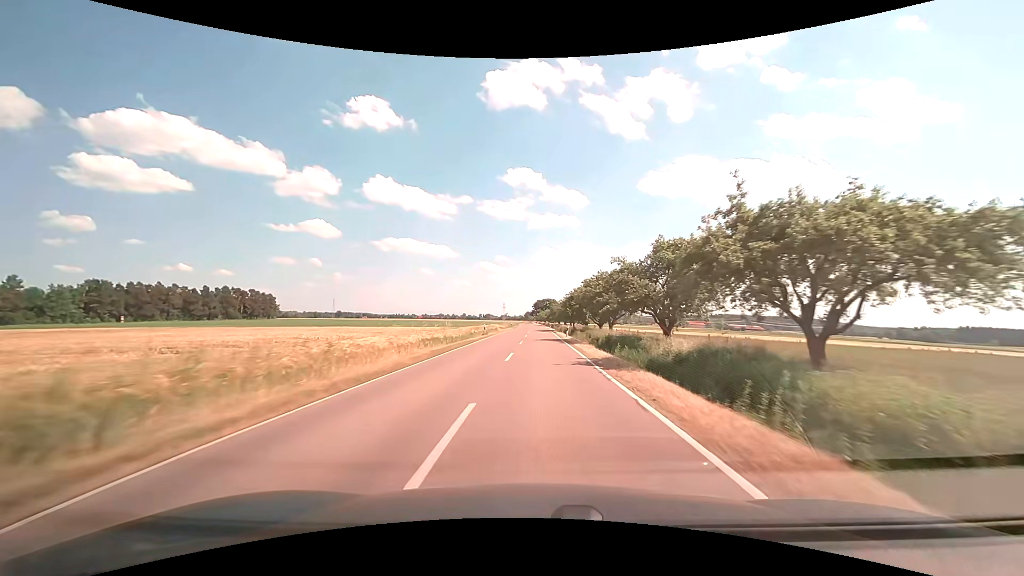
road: tertiary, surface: asphalt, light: Day
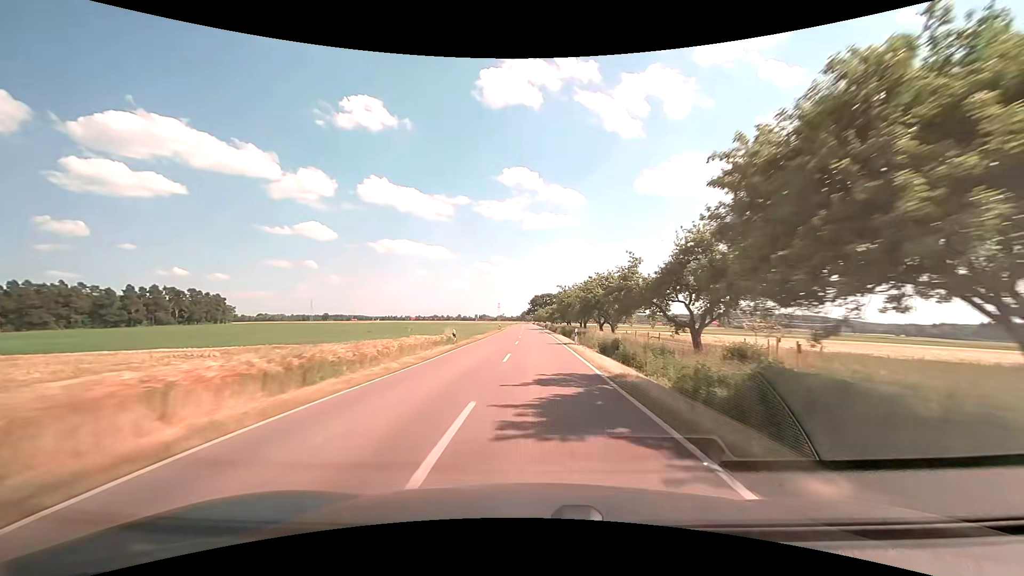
(+0.5, +61.4) m; 0°
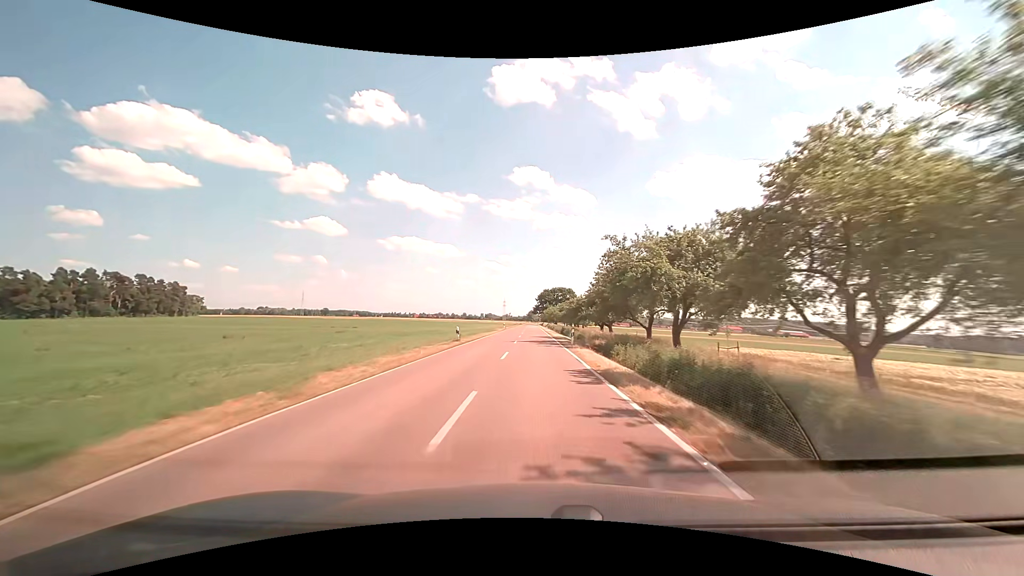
(-0.5, +48.8) m; -1°
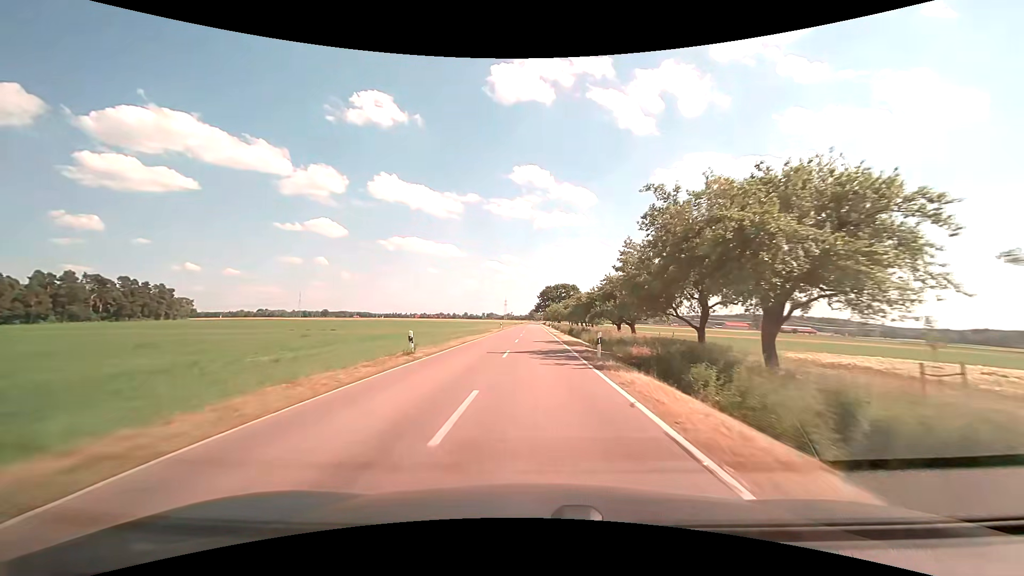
(0.0, +12.2) m; 0°
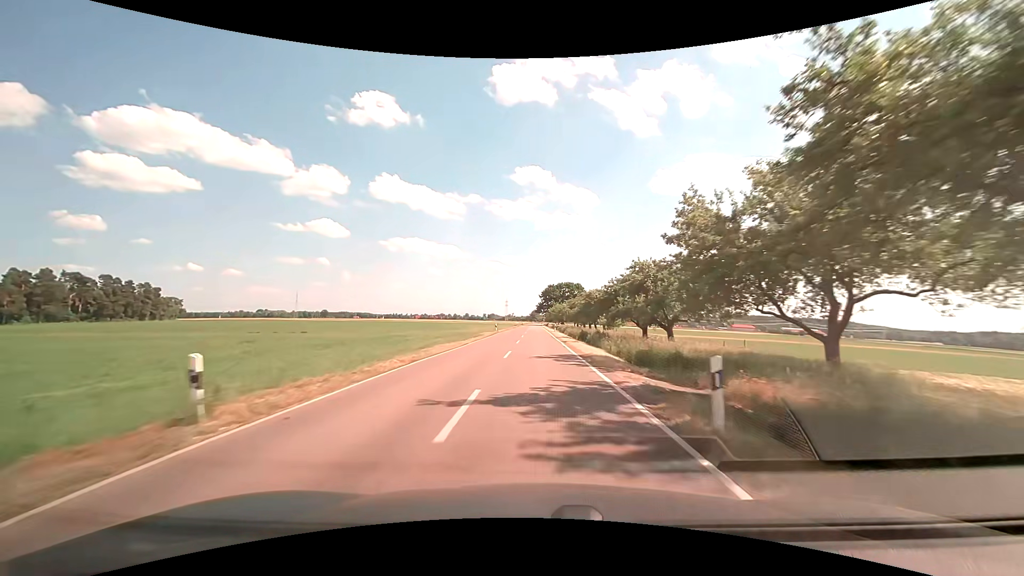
(0.0, +12.1) m; 0°
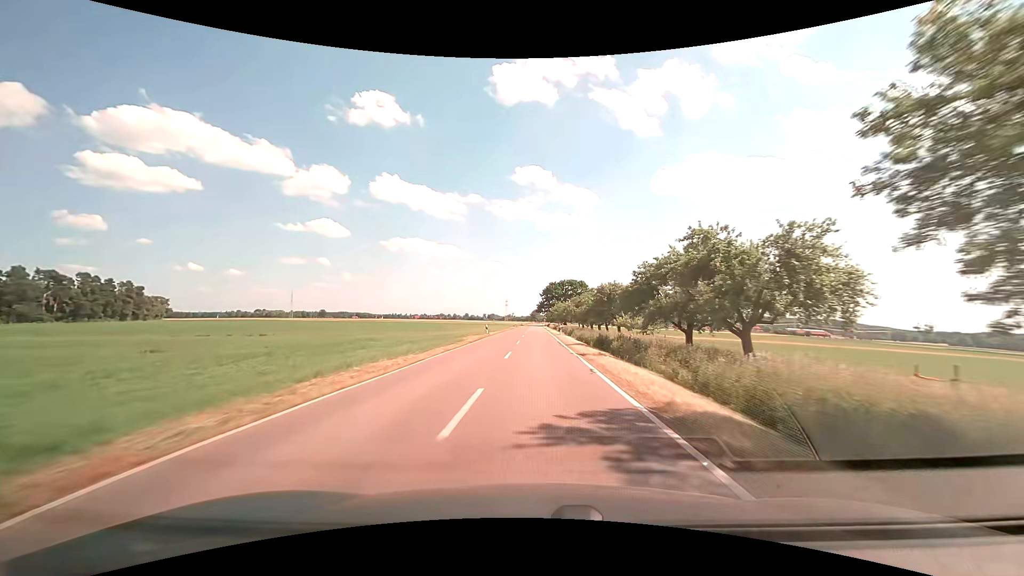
(-0.1, +12.1) m; 0°
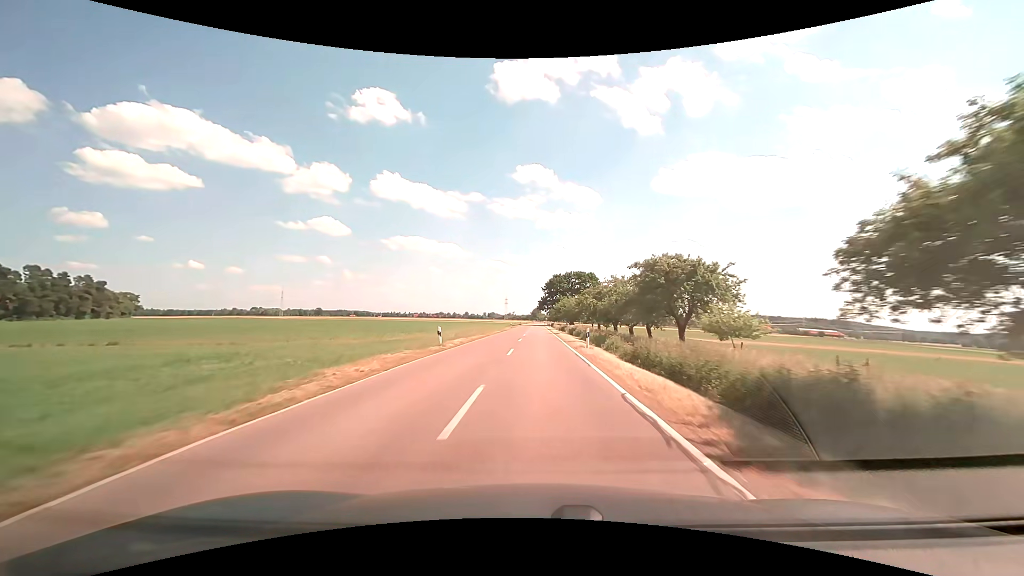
(-0.1, +24.3) m; 0°
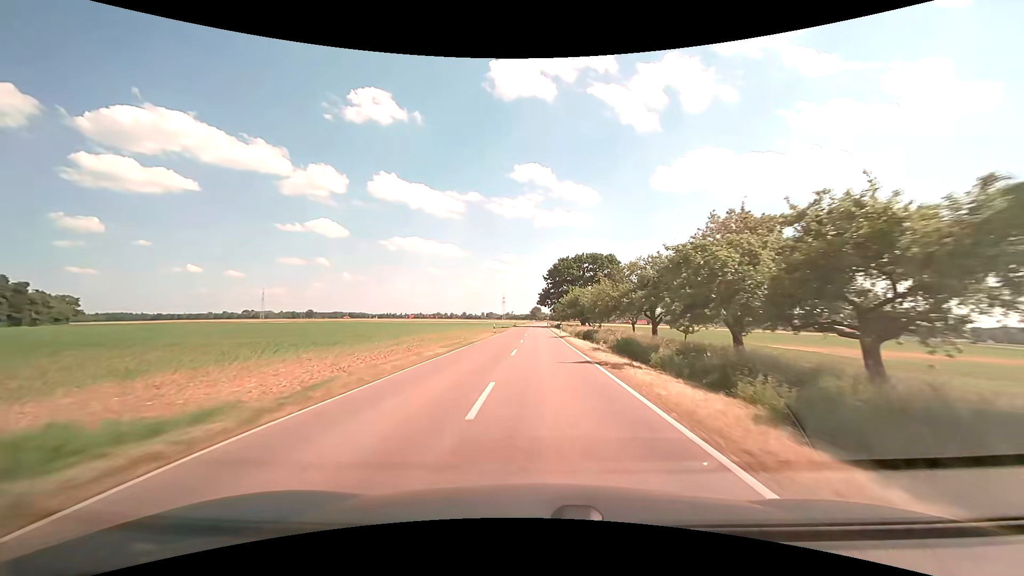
(-0.1, +36.3) m; 0°
(0, +10) (0, +20) (0, +30) (0, +40) (0, +50) (0, +60) (0, +70) (0, +80) (0, +90) (0, +100) m
